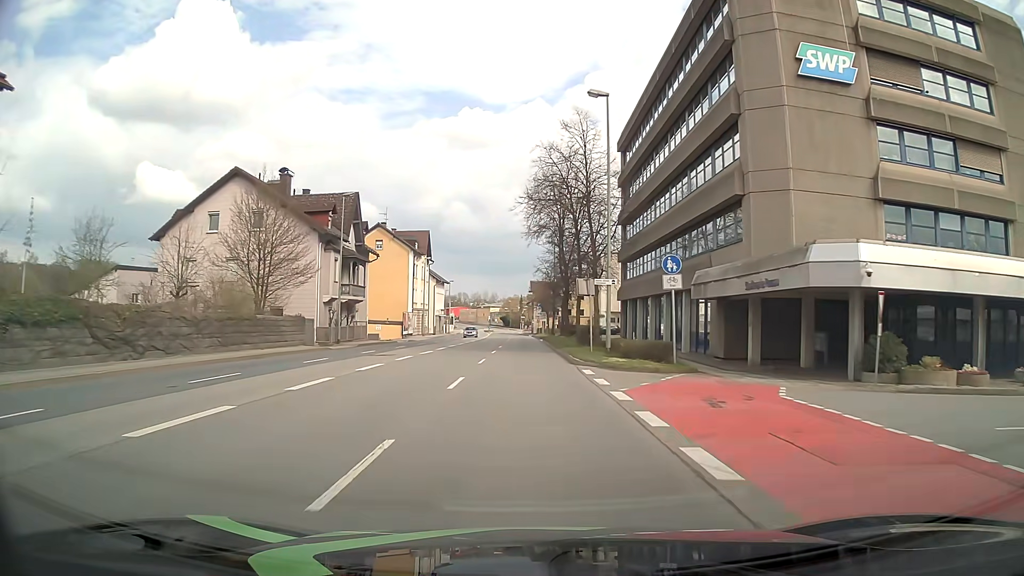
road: primary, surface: asphalt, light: Day
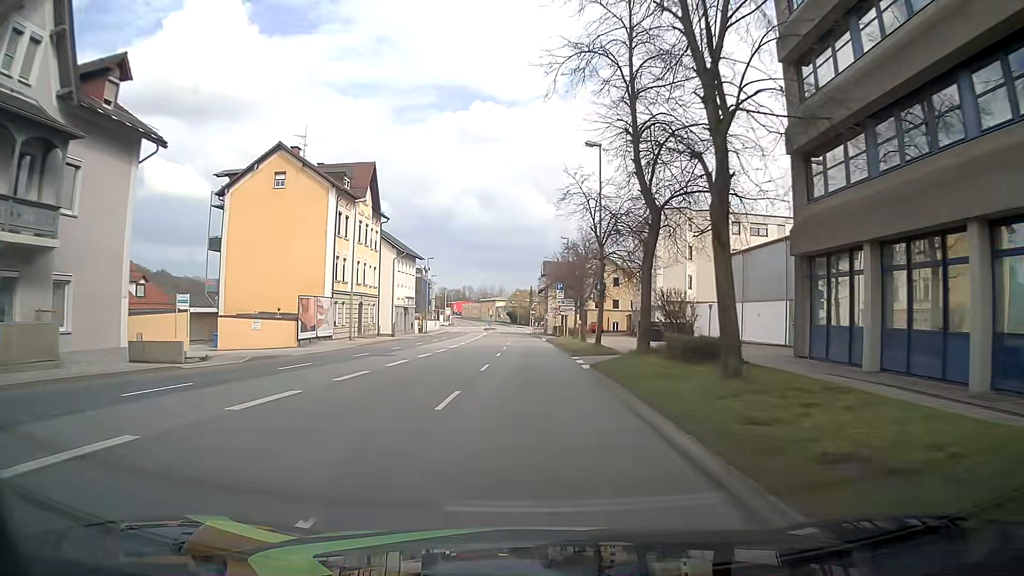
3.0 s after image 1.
(-0.7, +39.3) m; -1°
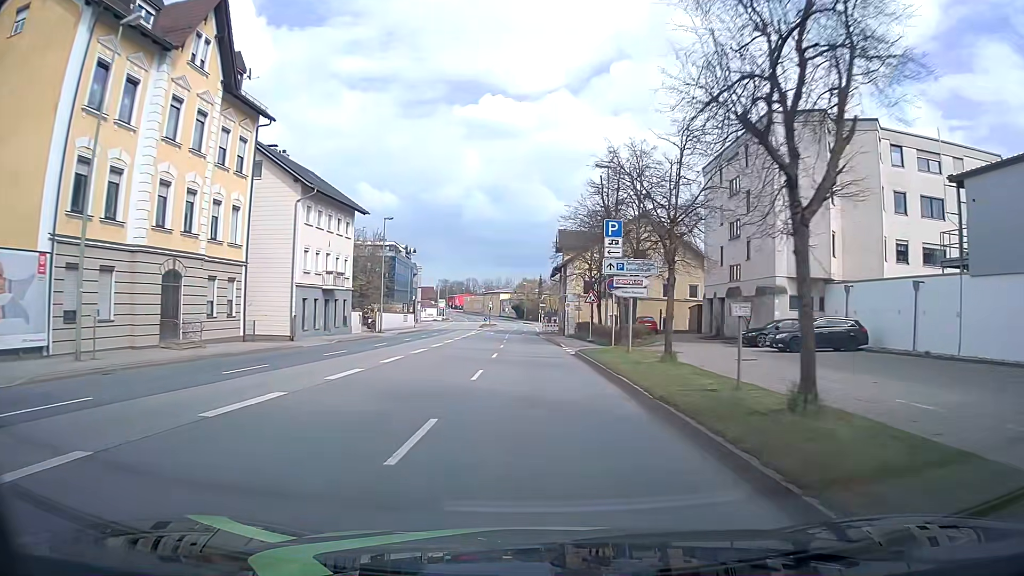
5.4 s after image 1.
(-0.3, +31.4) m; -1°
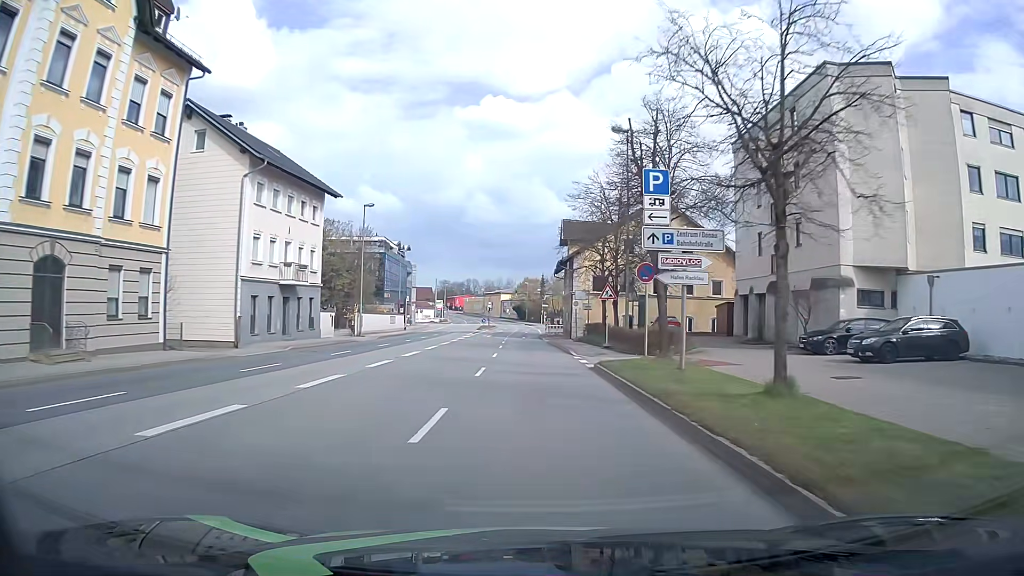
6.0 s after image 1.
(-0.1, +7.8) m; -1°
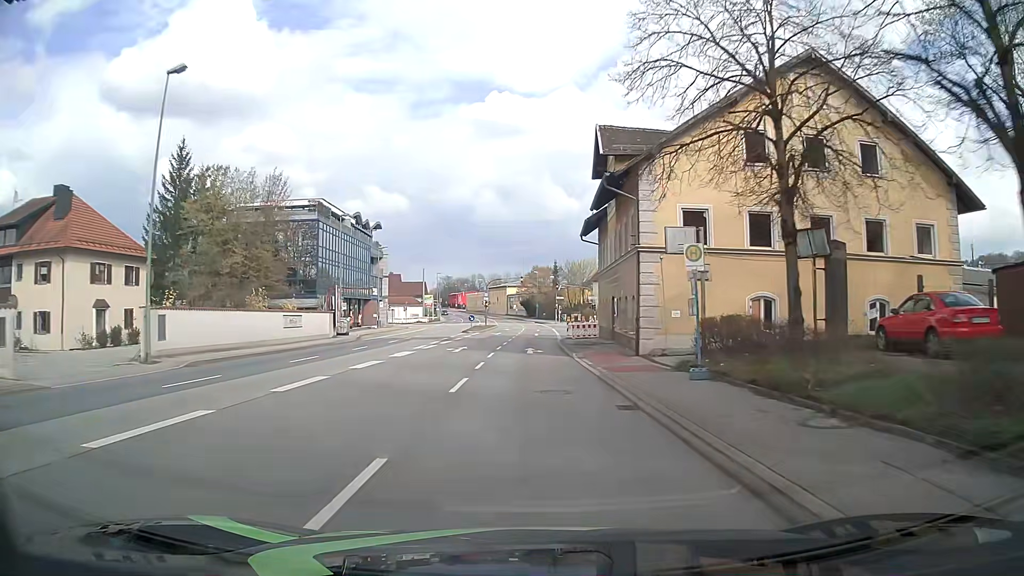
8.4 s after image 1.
(+0.4, +31.0) m; 0°
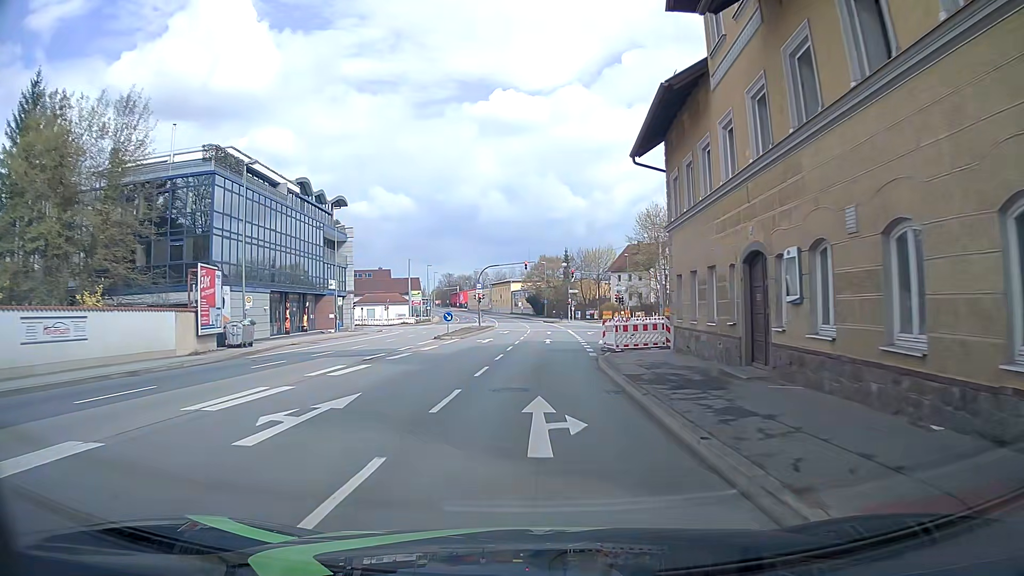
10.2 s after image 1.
(-0.3, +20.9) m; -1°
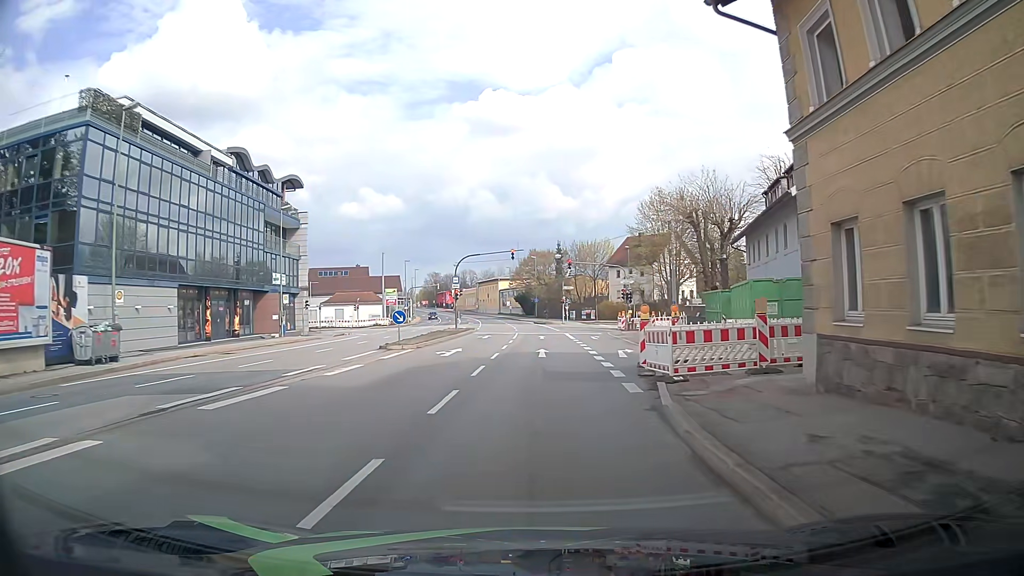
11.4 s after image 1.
(+0.1, +11.9) m; +2°
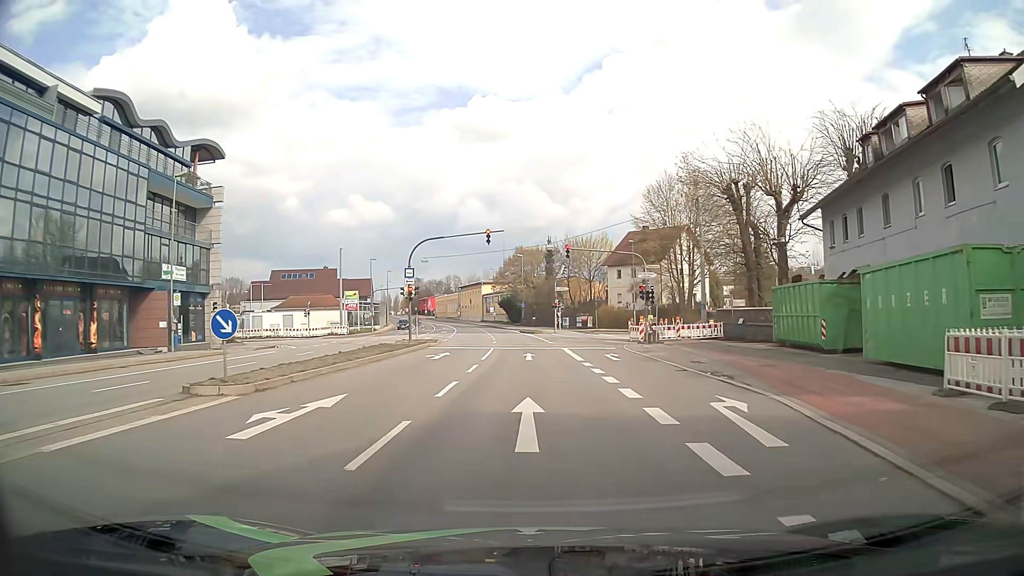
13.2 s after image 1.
(0.0, +15.3) m; 0°
(0, +10) (0, +20) (0, +30) (-1, +40) (-1, +50) (-2, +60) (-3, +70) (-4, +80) (-5, +90) (-7, +100) m
